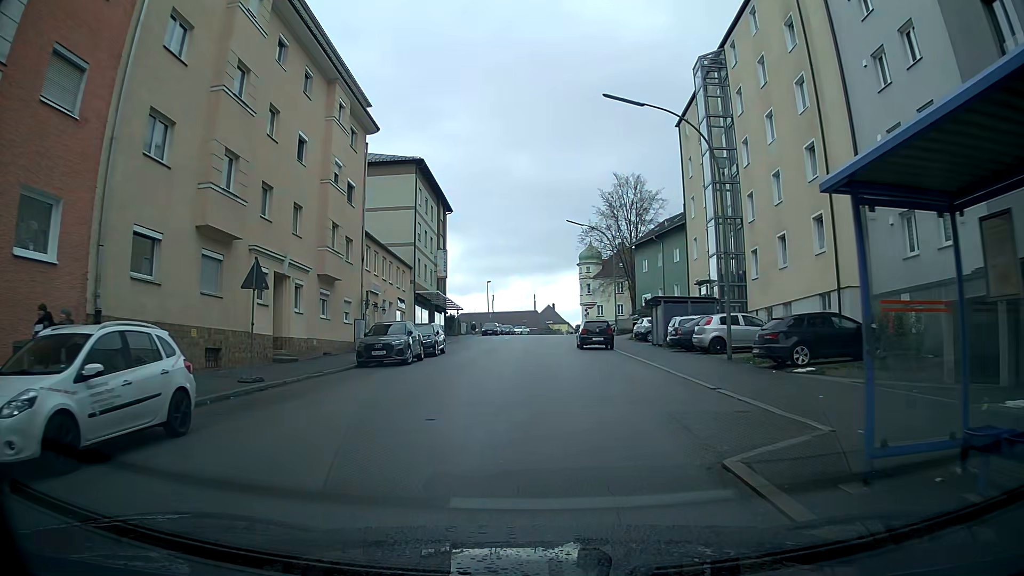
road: tertiary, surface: asphalt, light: Day
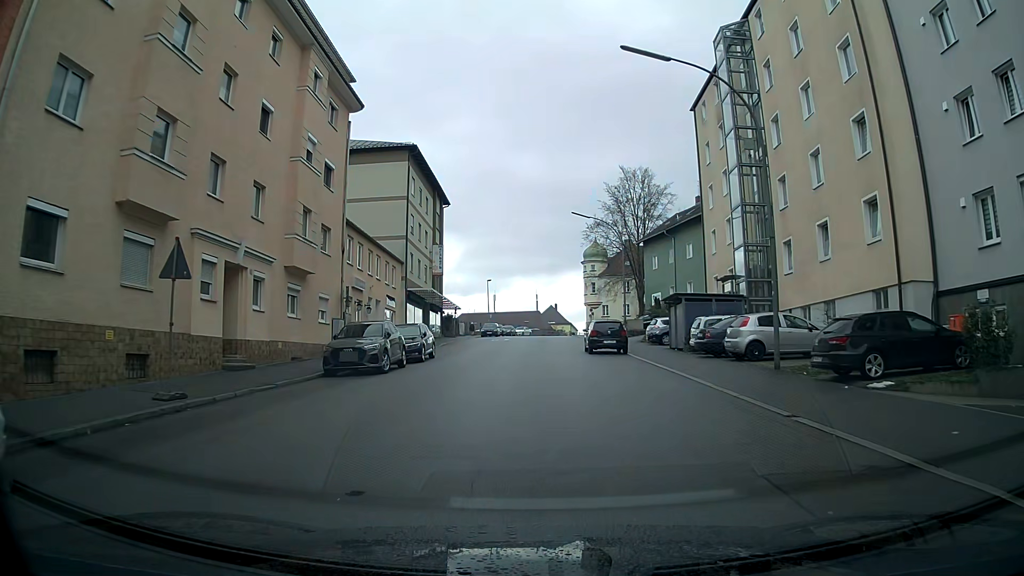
(0.0, +4.2) m; 0°
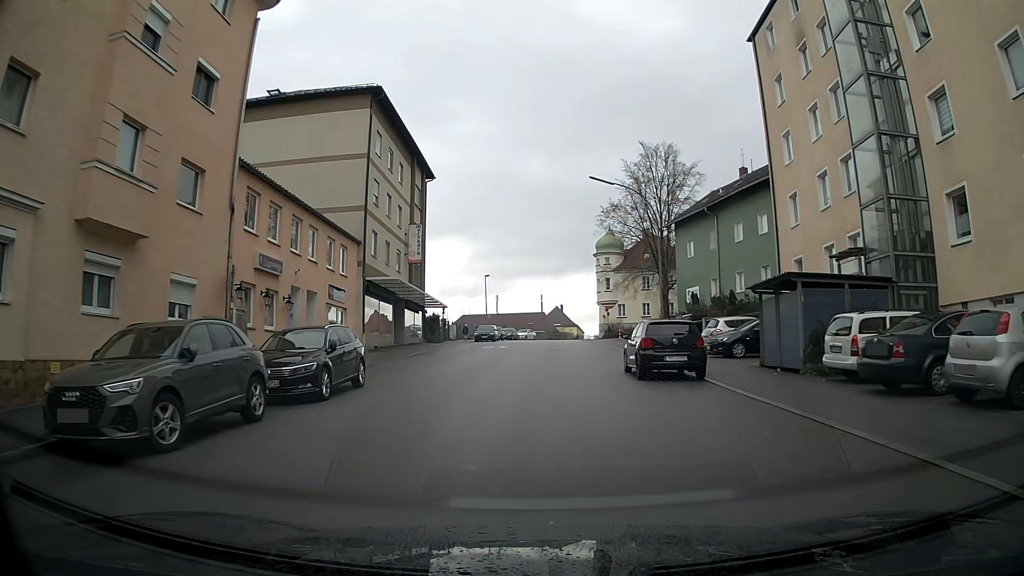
(-0.1, +12.5) m; -1°
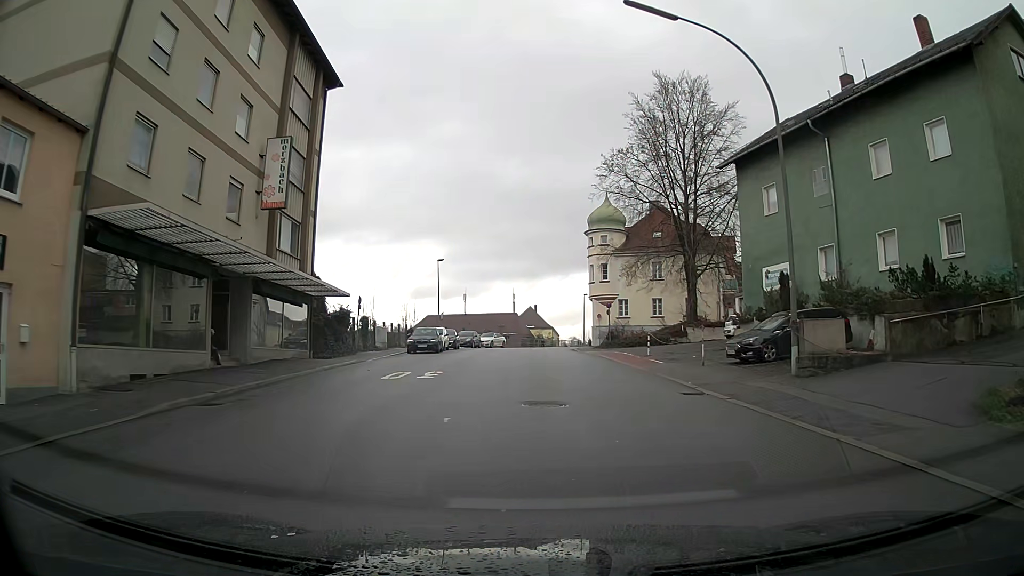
(+0.3, +21.2) m; +3°
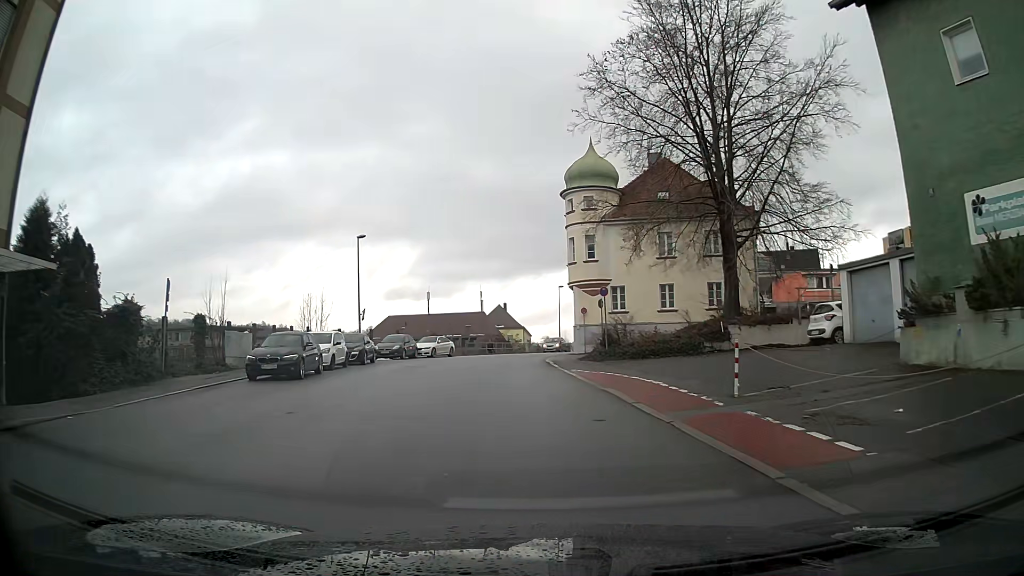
(+0.6, +17.3) m; +1°
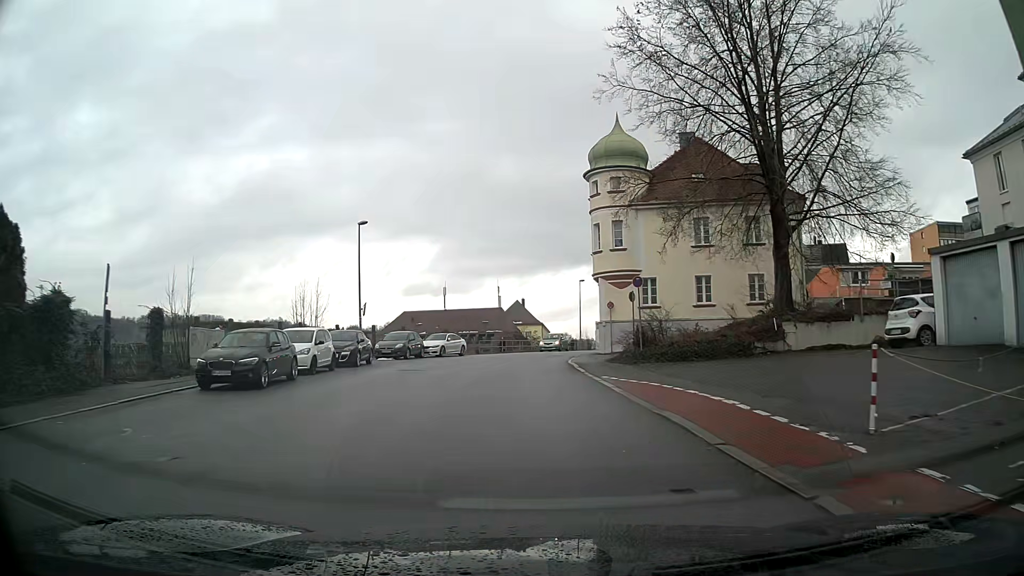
(-0.1, +4.4) m; -1°
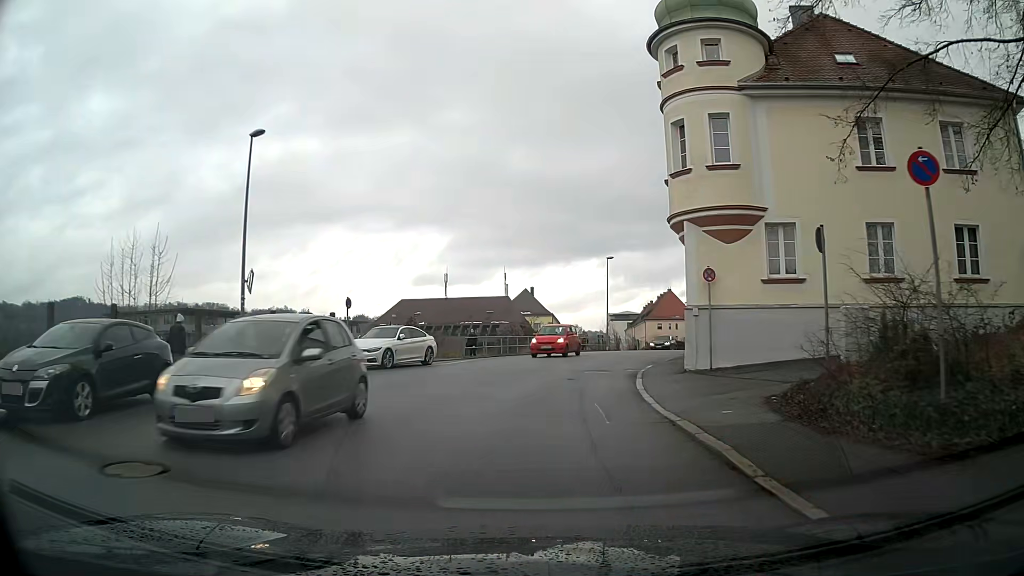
(-0.2, +17.7) m; 0°
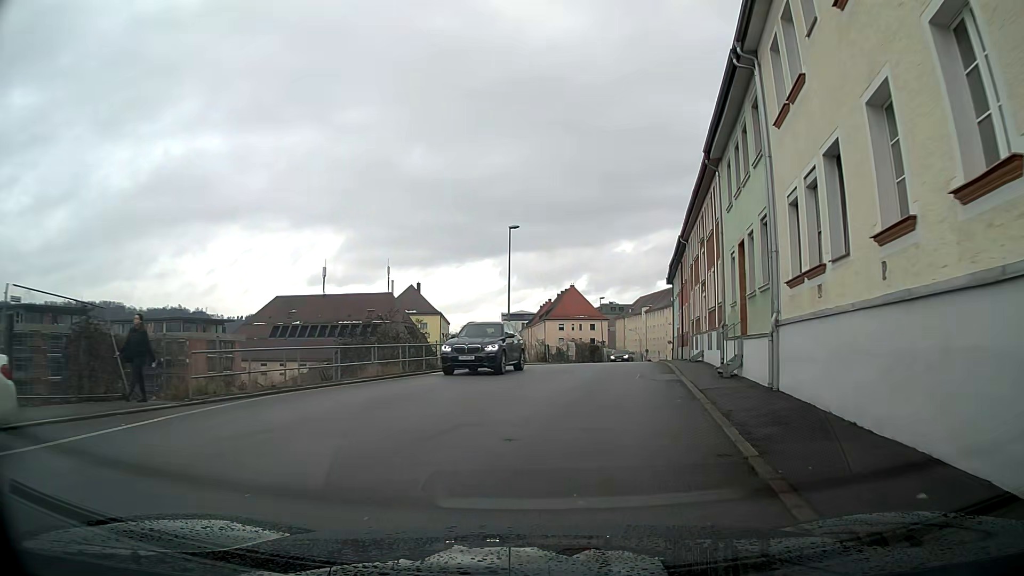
(+1.3, +18.2) m; +10°
